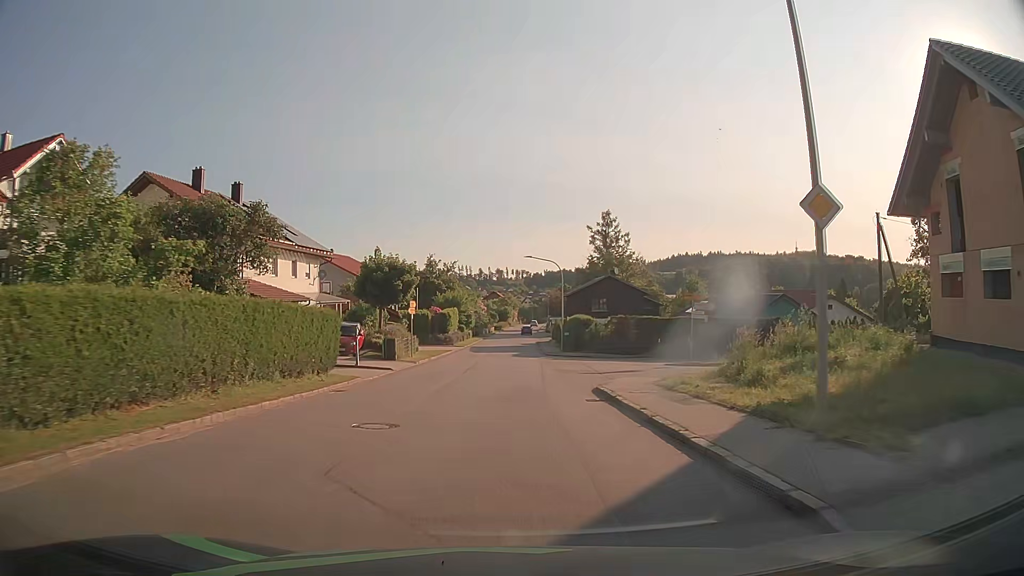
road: tertiary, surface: asphalt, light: Day
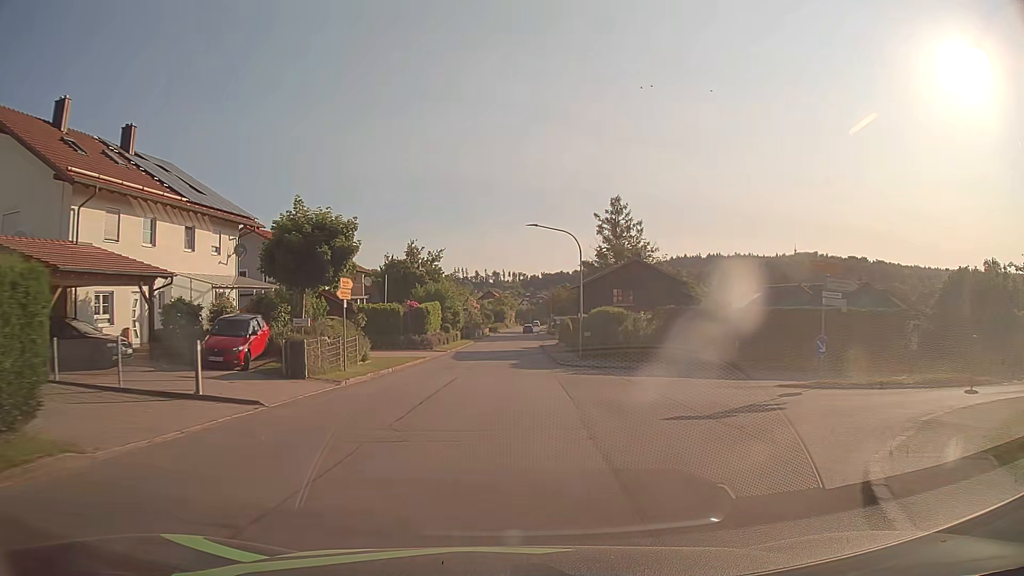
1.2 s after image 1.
(+0.2, +15.2) m; +1°
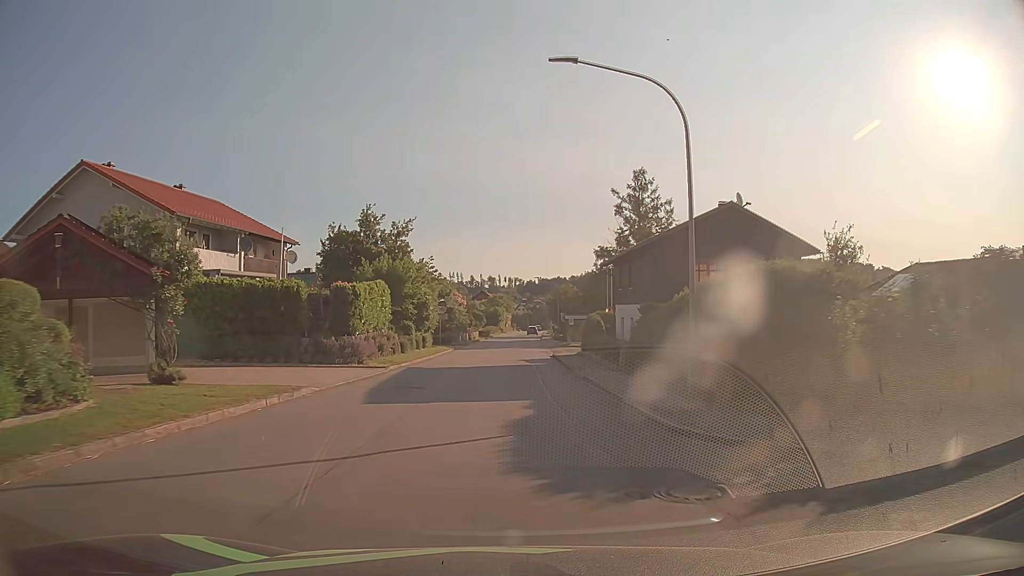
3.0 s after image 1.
(+0.1, +22.8) m; 0°
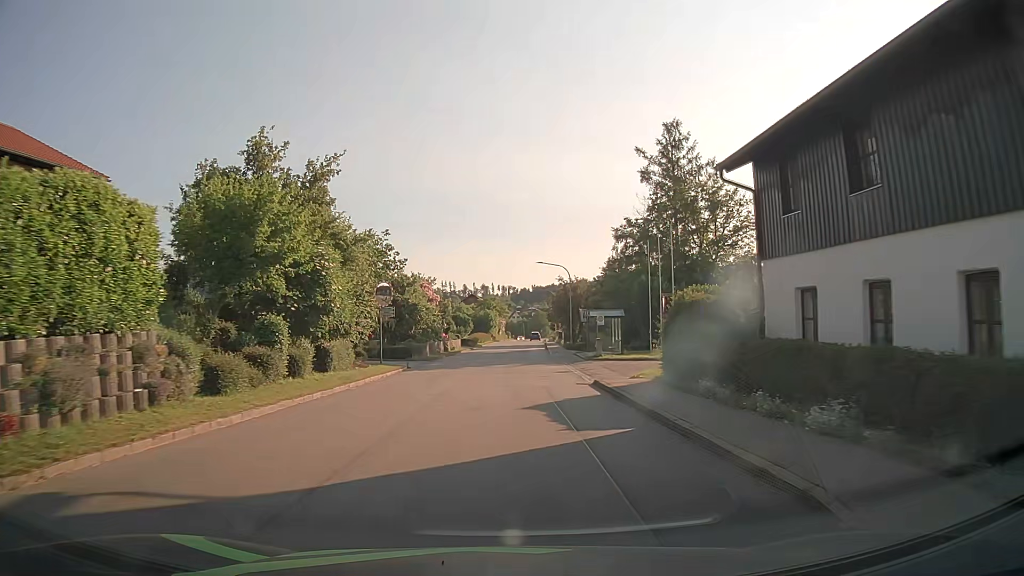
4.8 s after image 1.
(+0.3, +22.9) m; +1°
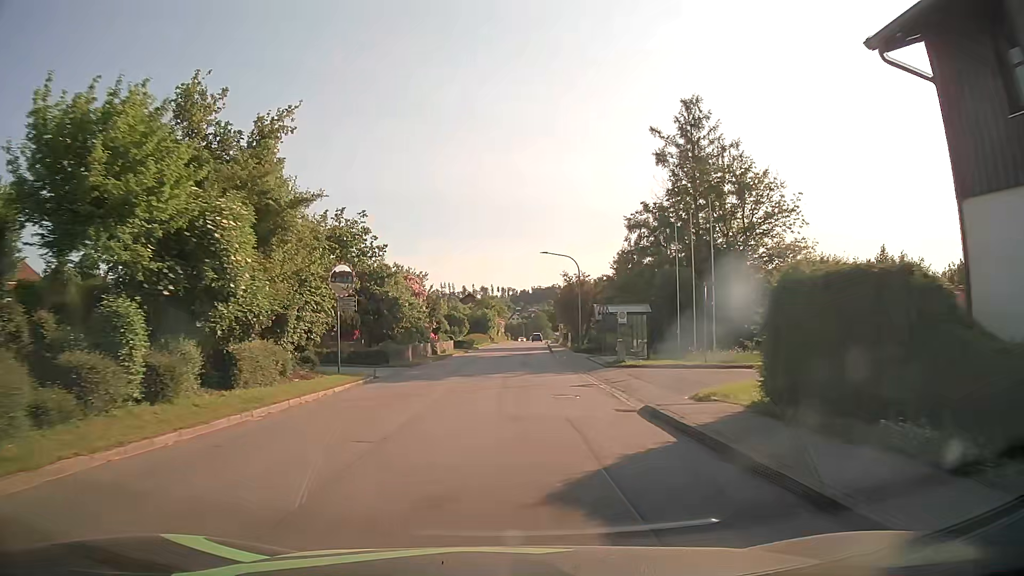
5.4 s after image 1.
(0.0, +7.6) m; 0°
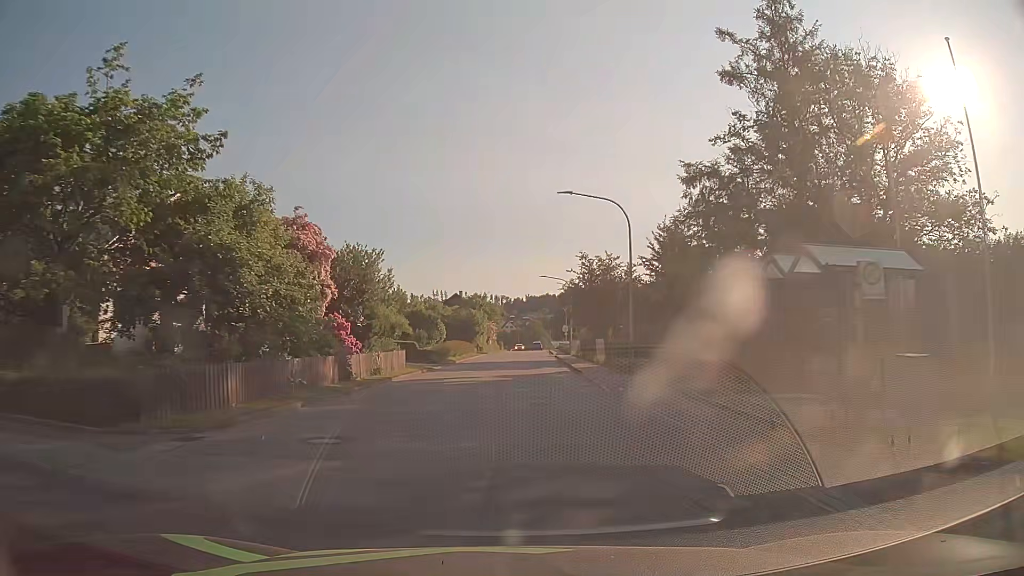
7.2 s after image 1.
(0.0, +22.8) m; 0°
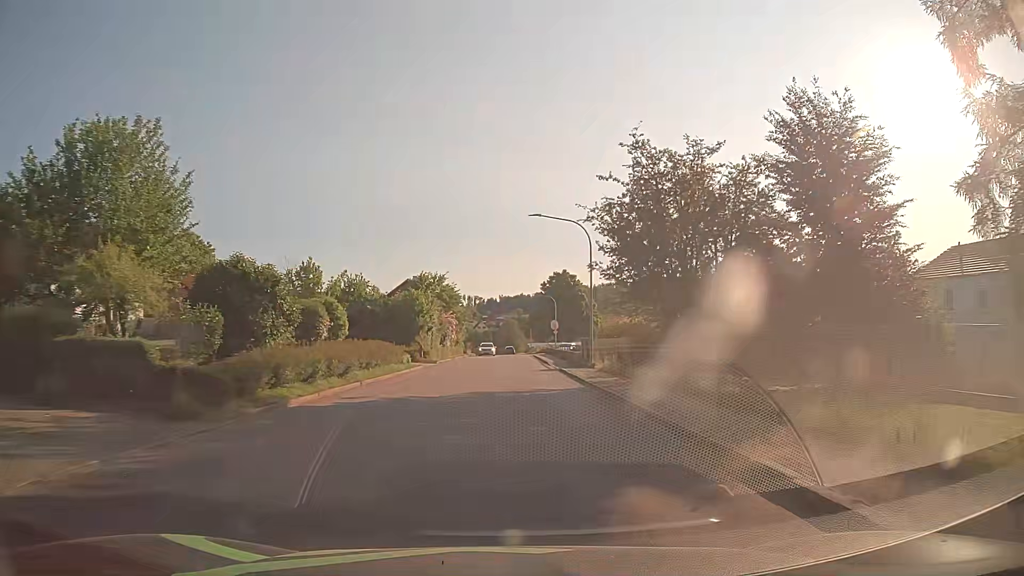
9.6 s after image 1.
(+0.6, +30.4) m; +2°
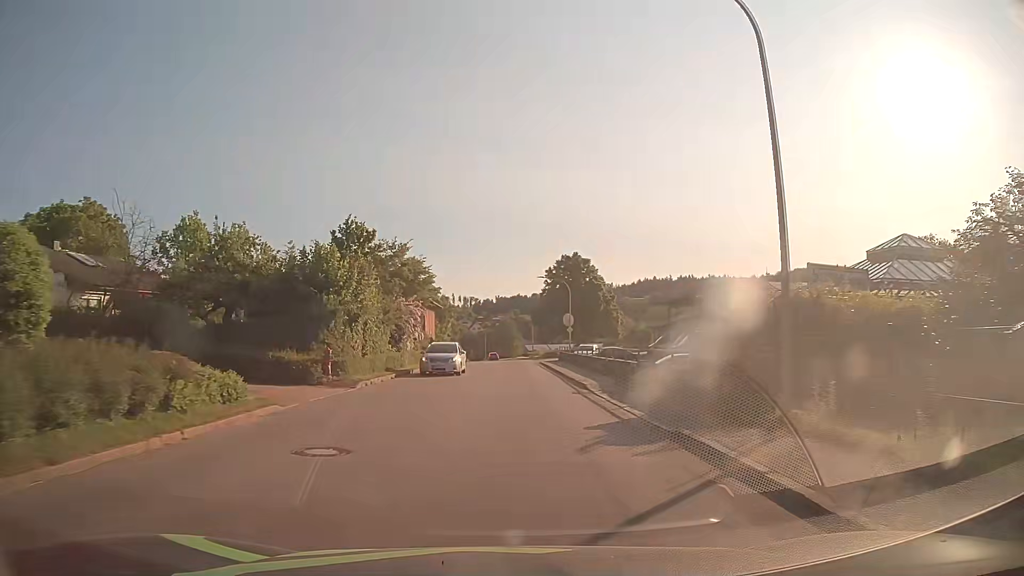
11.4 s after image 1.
(0.0, +22.8) m; 0°
(0, +10) (0, +20) (0, +30) (0, +40) (0, +50) (0, +60) (0, +70) (0, +80) (-1, +90) (-1, +100) m
